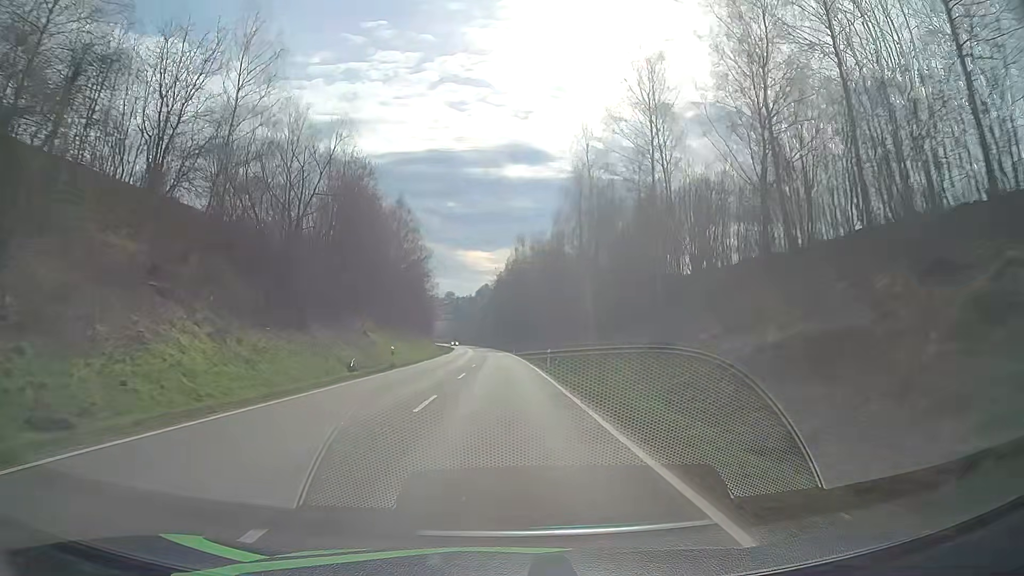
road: secondary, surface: asphalt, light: Day
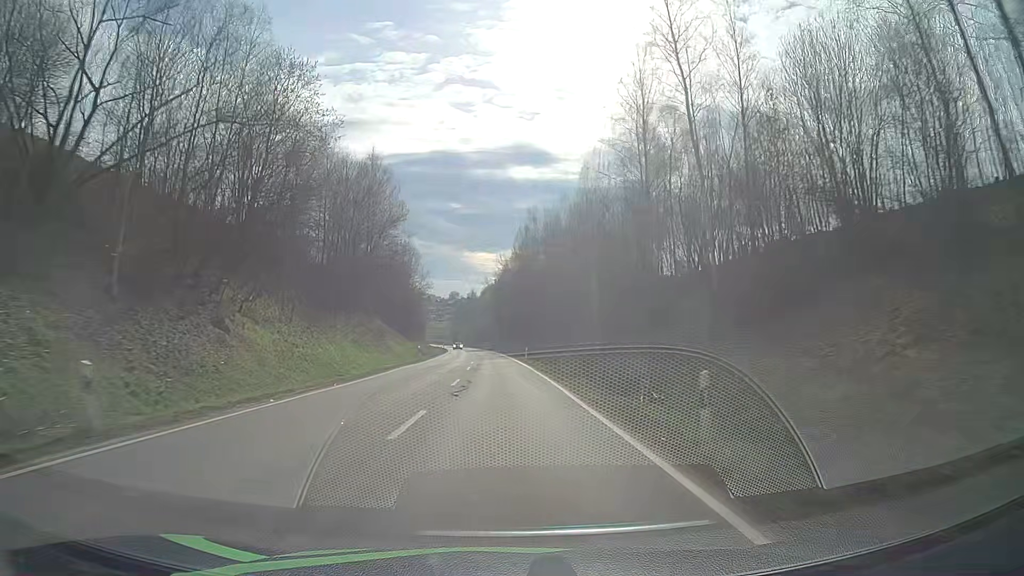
(-0.2, +27.6) m; -1°
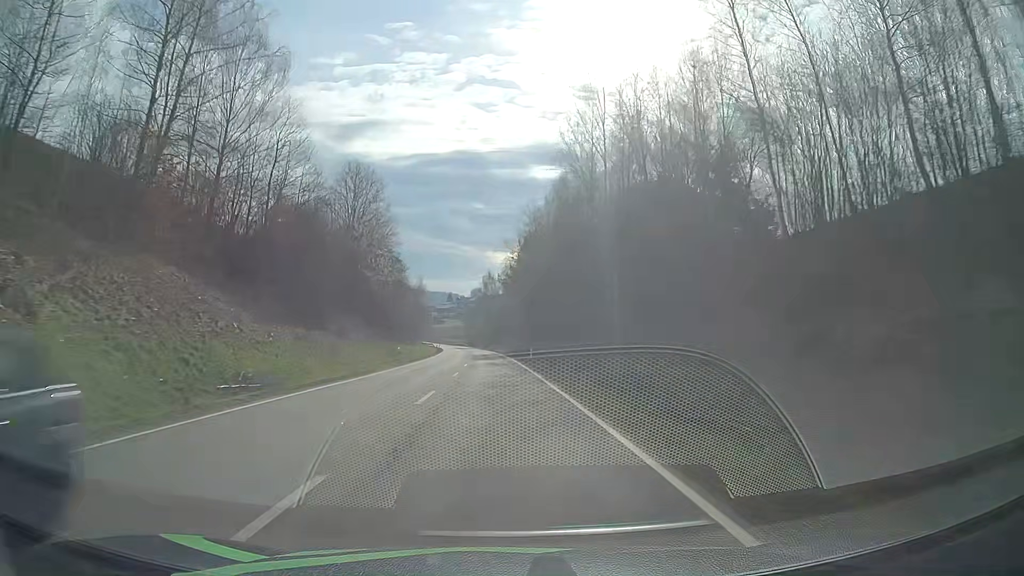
(-0.6, +55.3) m; -2°
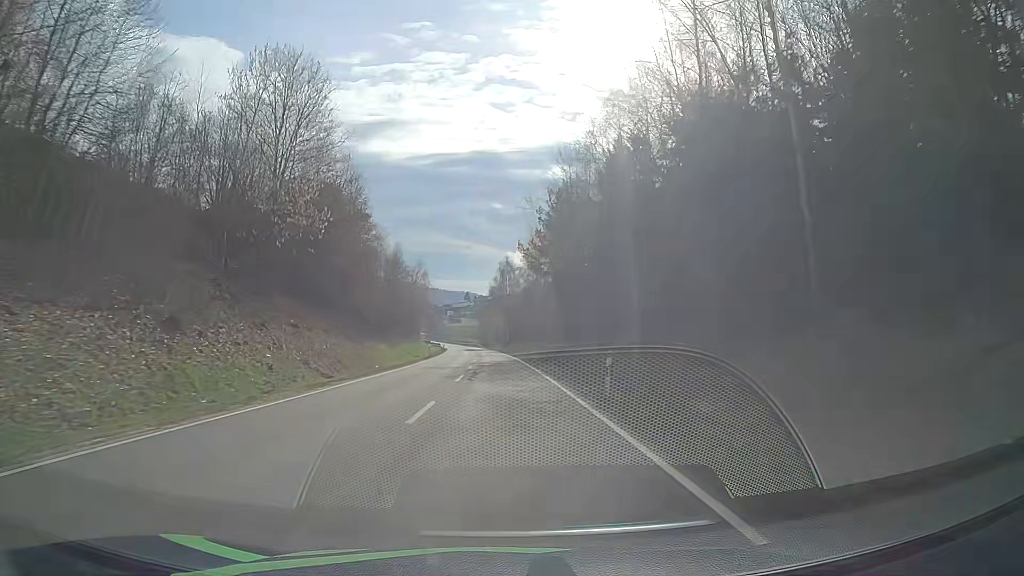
(-0.3, +27.4) m; -1°
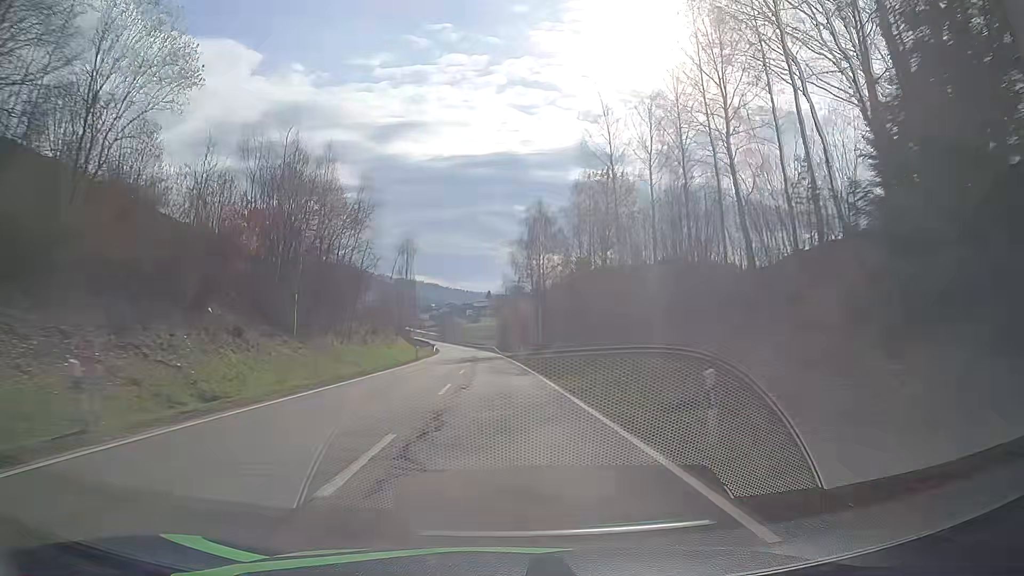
(-1.0, +53.8) m; -2°
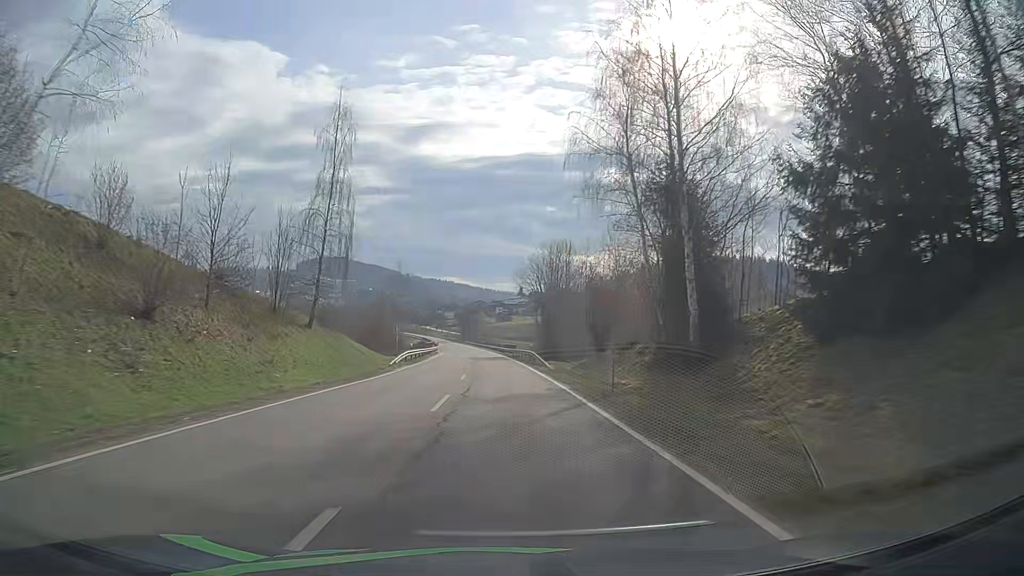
(-1.5, +52.8) m; -3°
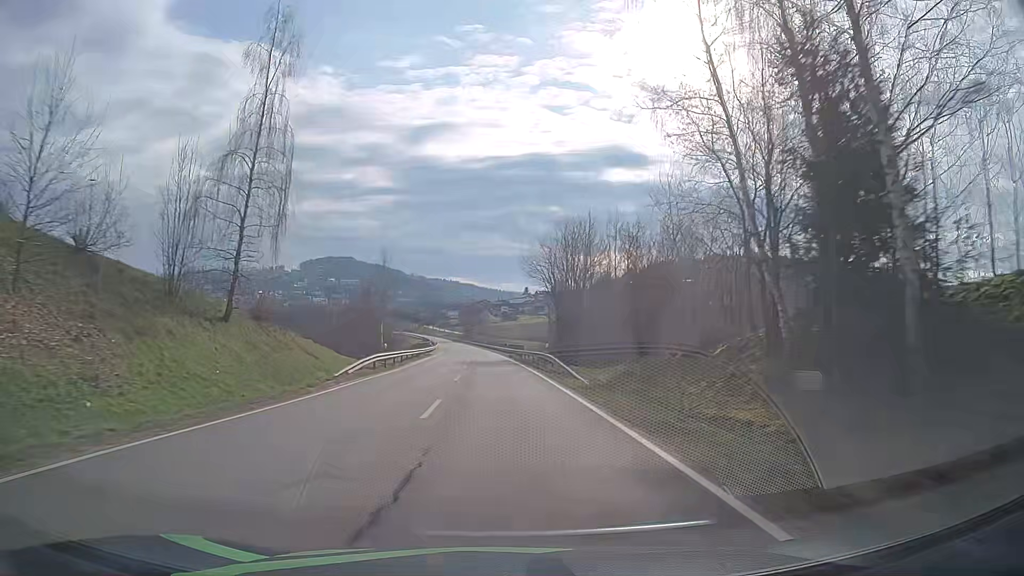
(0.0, +13.2) m; 0°
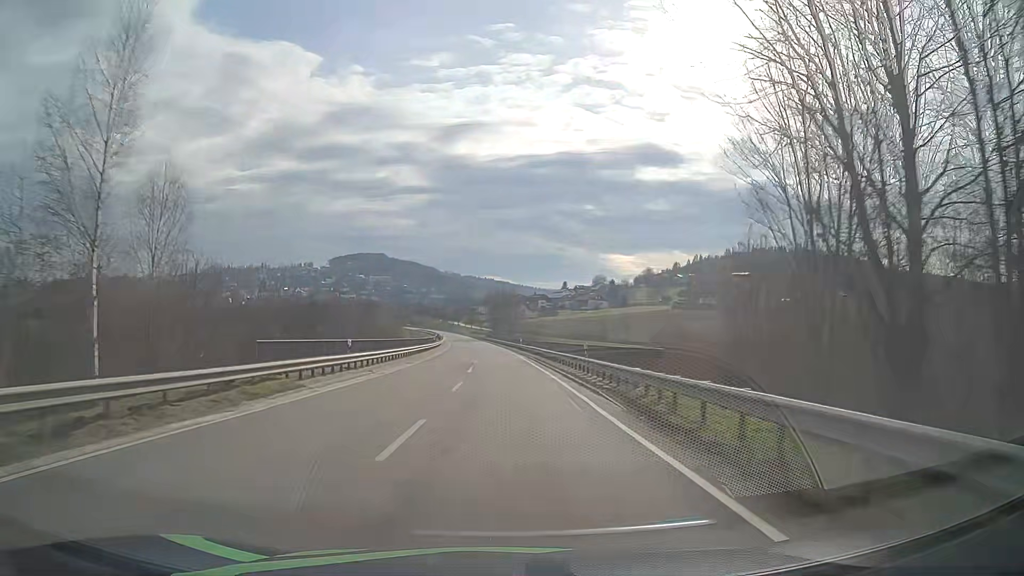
(-1.4, +52.9) m; -3°
(0, +10) (0, +20) (0, +30) (0, +40) (-1, +50) (-1, +60) (-2, +70) (-2, +80) (-3, +90) (-3, +100) m
